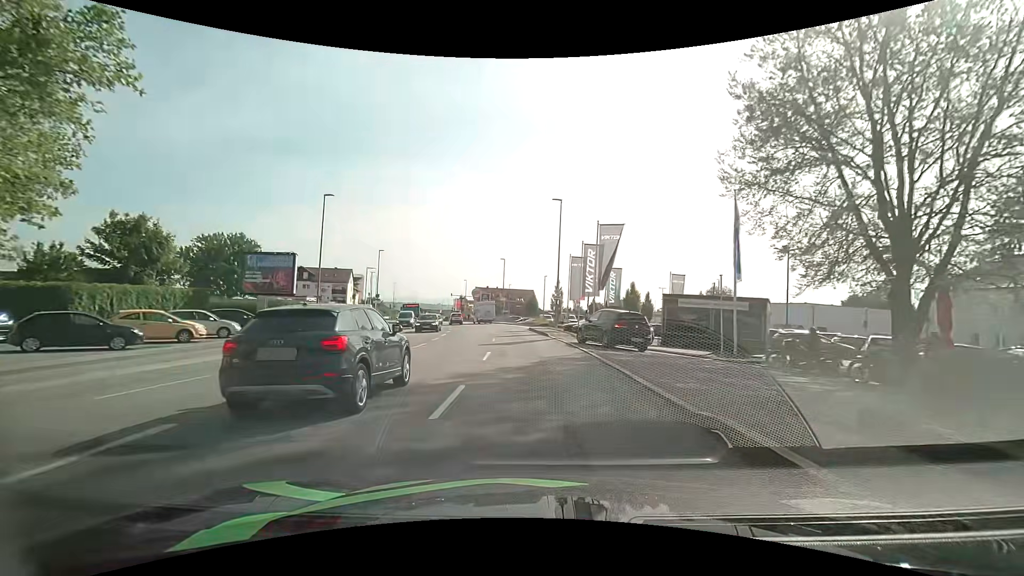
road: tertiary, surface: asphalt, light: Day
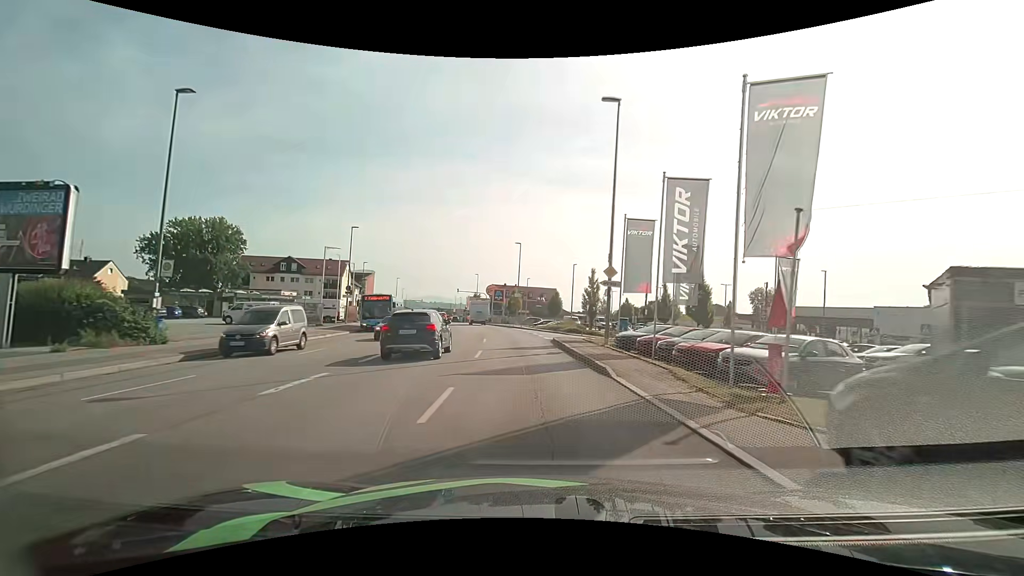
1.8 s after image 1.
(-0.3, +18.3) m; -3°
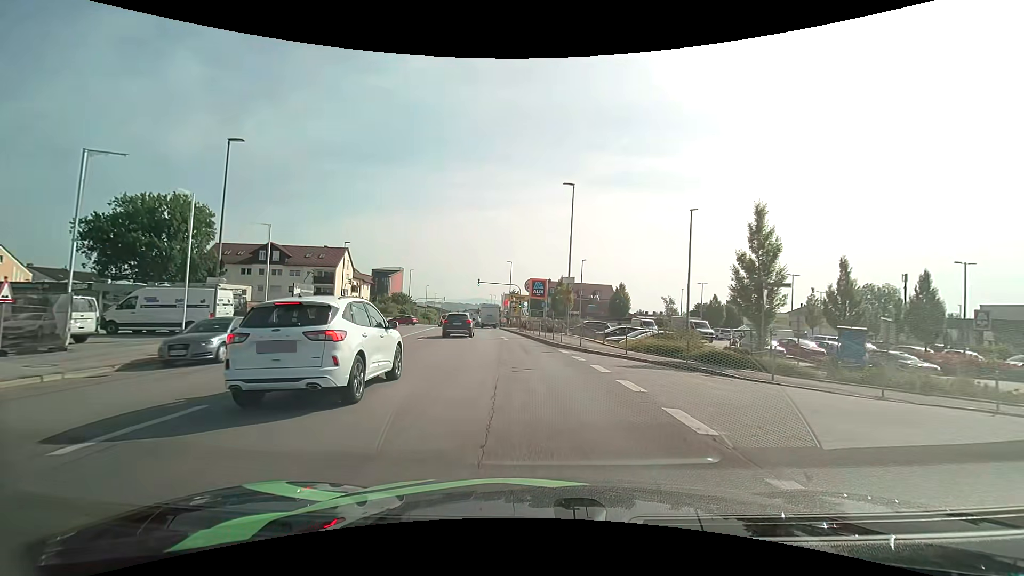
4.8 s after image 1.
(-1.1, +28.2) m; -4°
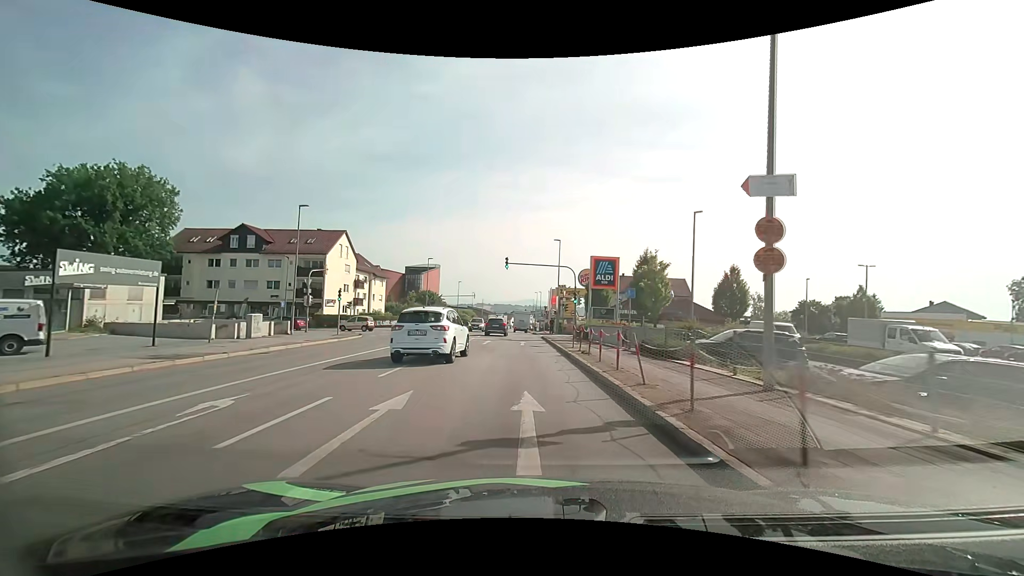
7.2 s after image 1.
(-1.2, +23.6) m; -6°
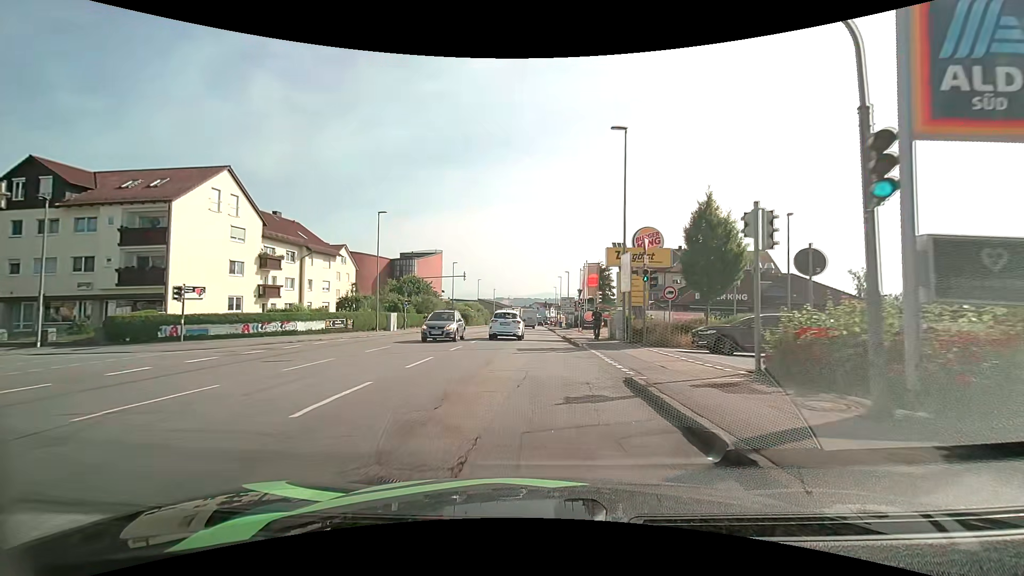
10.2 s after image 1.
(-0.9, +30.9) m; -2°
(0, +10) (0, +20) (0, +30) (0, +40) (0, +50) (0, +60) (0, +70) (0, +80) (-1, +90) (-1, +100) m
